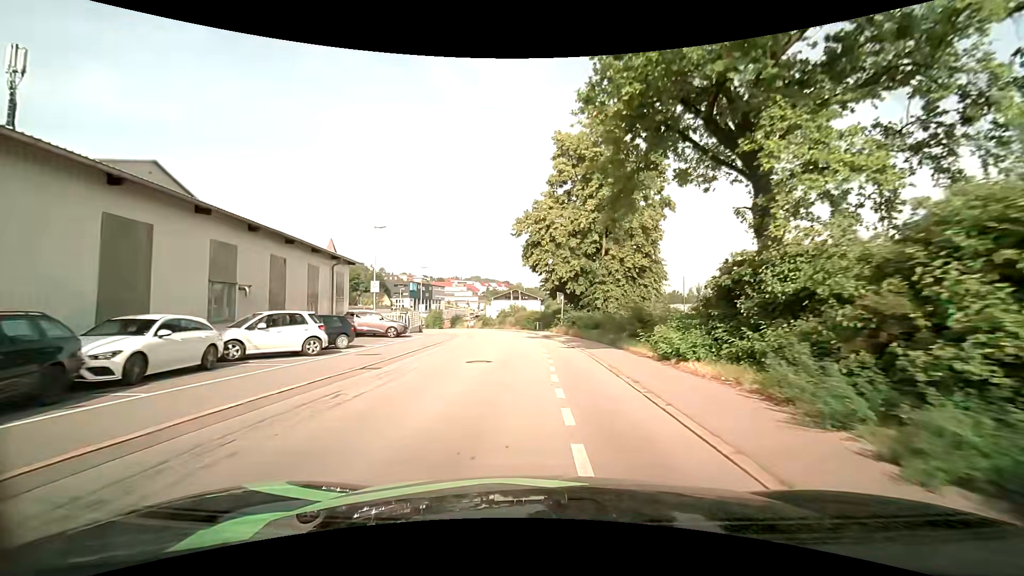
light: Day
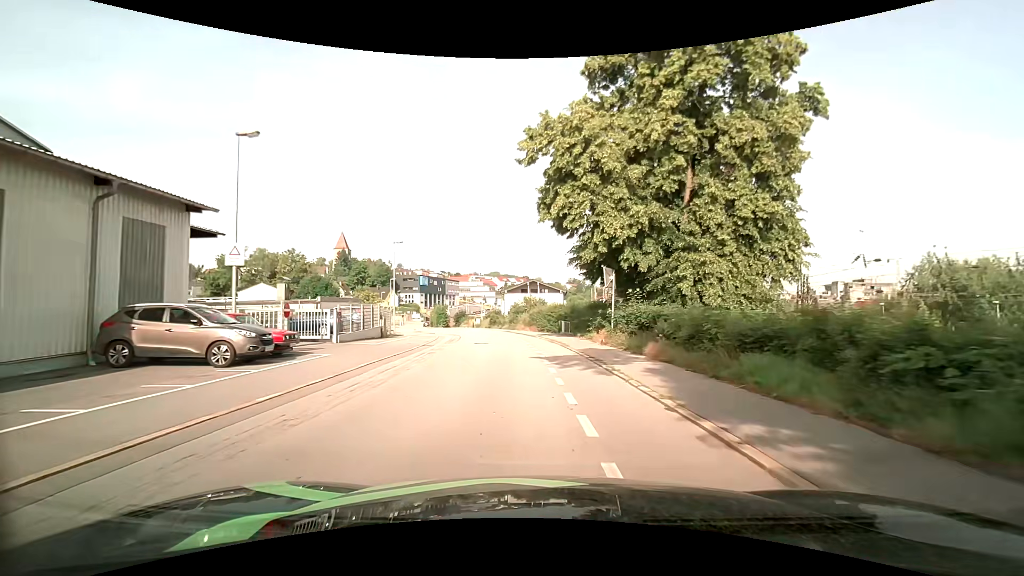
(-0.4, +19.0) m; -3°
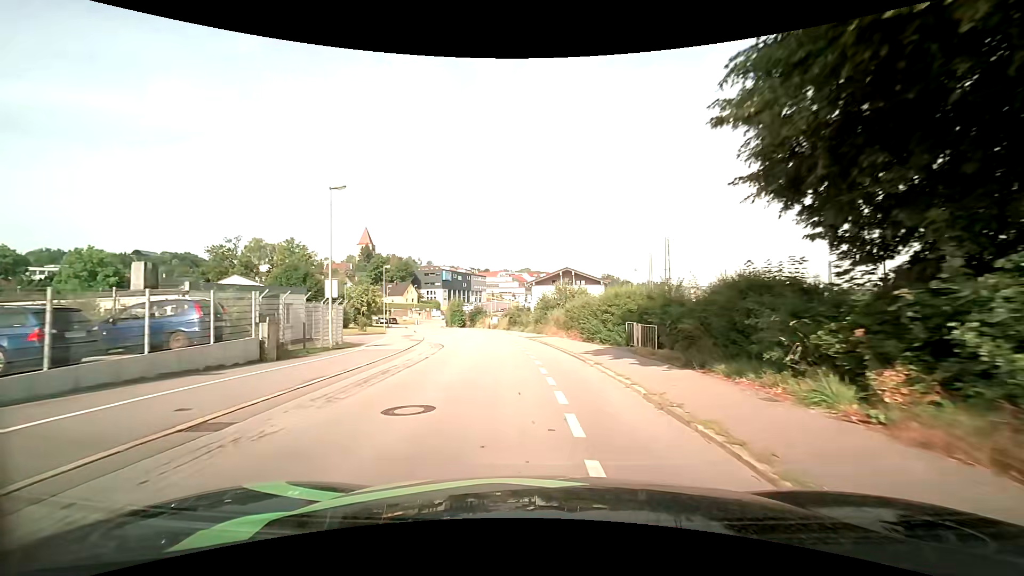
(-0.4, +18.4) m; -3°
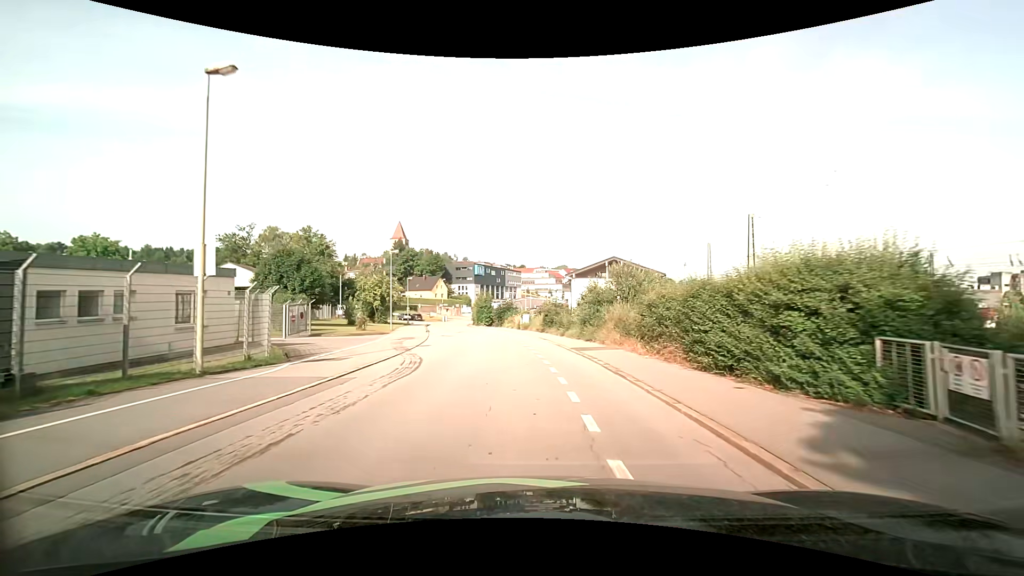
(-0.5, +12.1) m; -4°
(0, +10) (-1, +20) (-2, +30) (-4, +40) (-6, +50) (-8, +59) (-10, +69) (-12, +79) (-14, +89) (-15, +99) m
